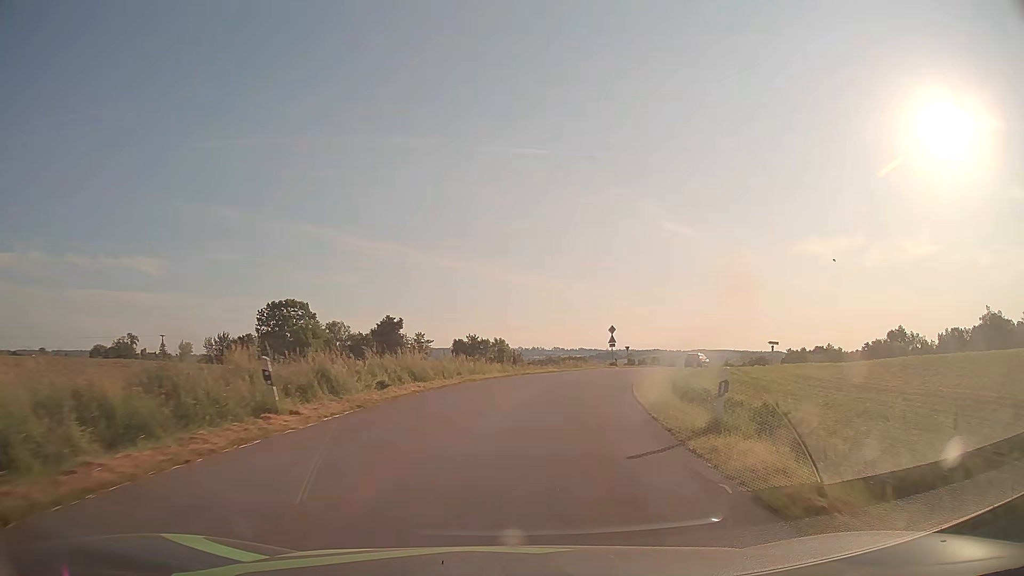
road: tertiary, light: Day
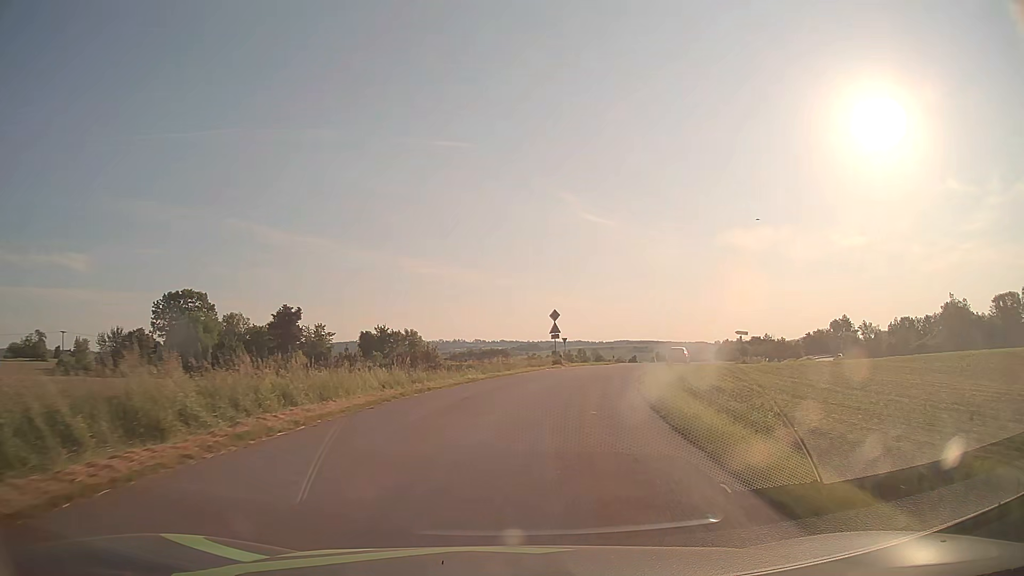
(+0.9, +15.6) m; +7°
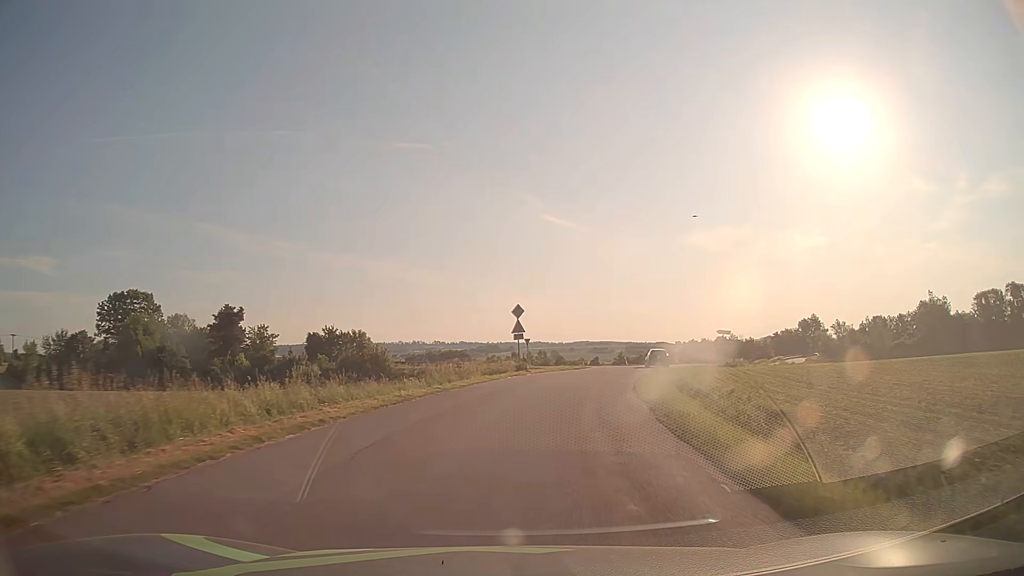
(+0.2, +7.3) m; +3°
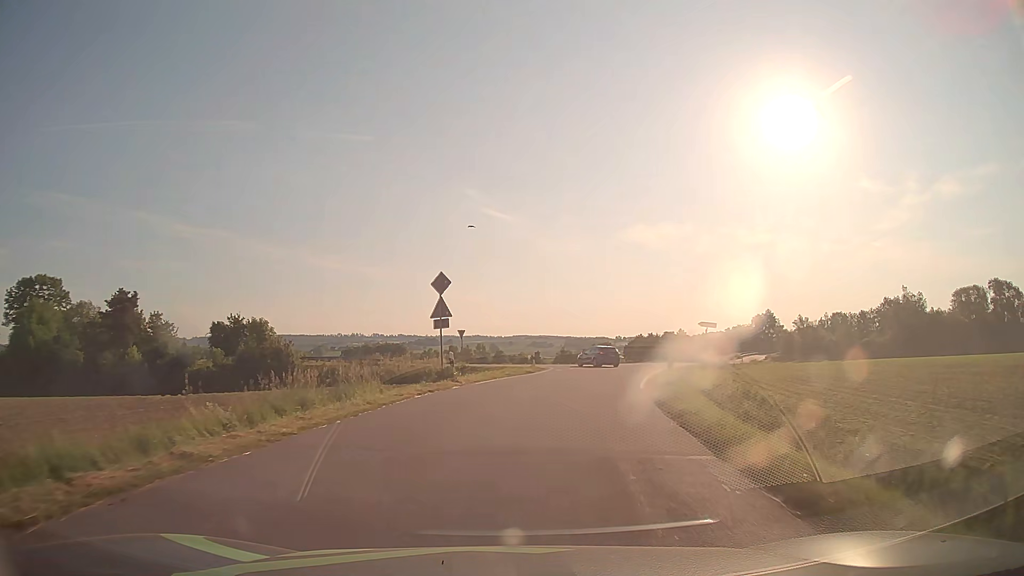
(+0.7, +13.8) m; +5°
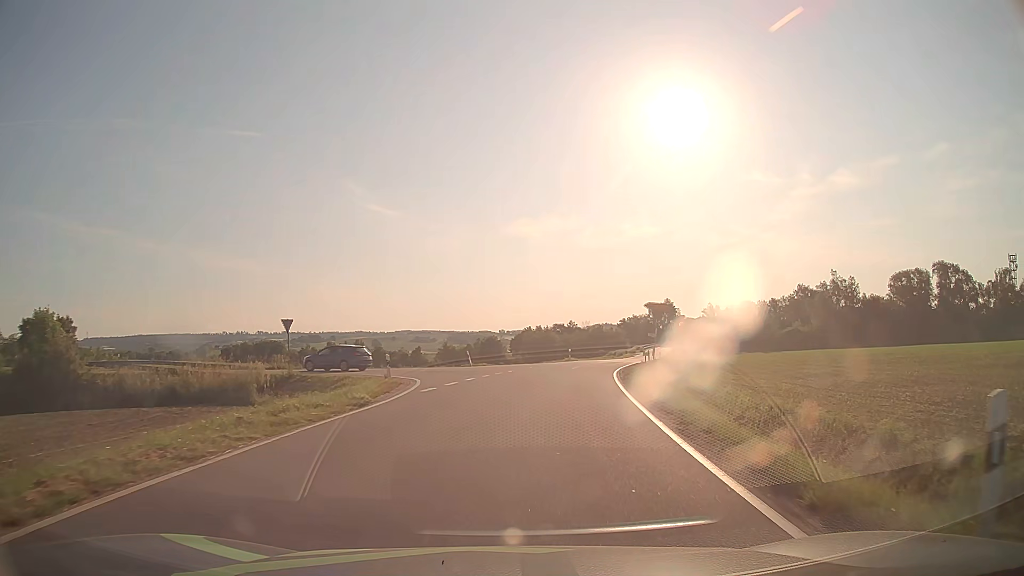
(+1.5, +18.3) m; +10°
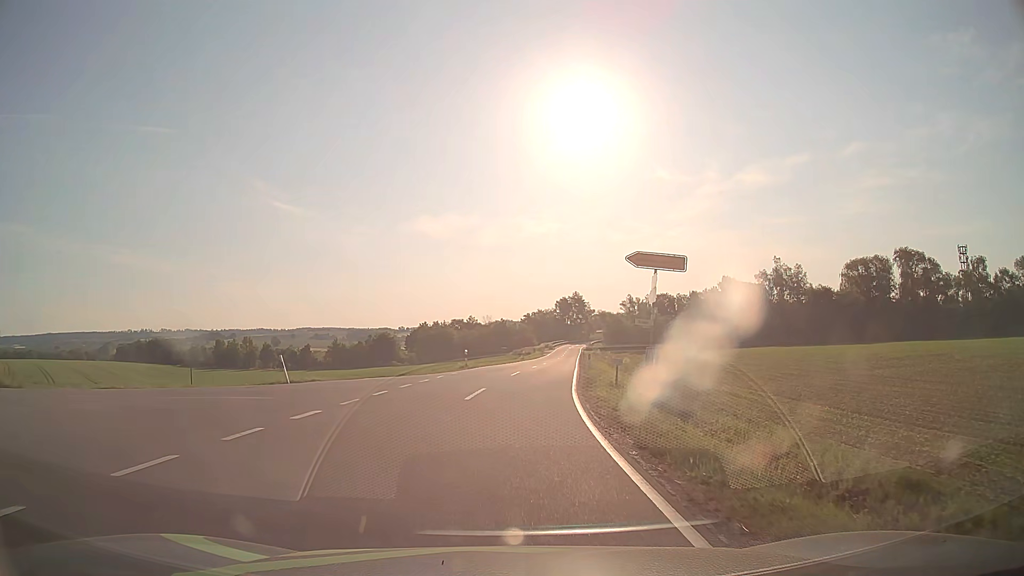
(+1.8, +20.4) m; +8°
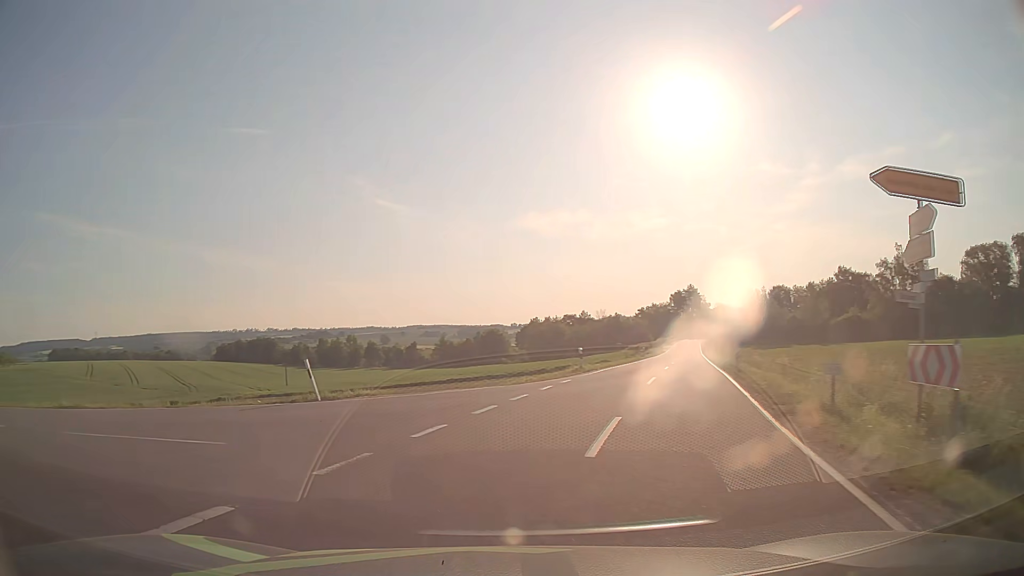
(-0.3, +8.3) m; -10°
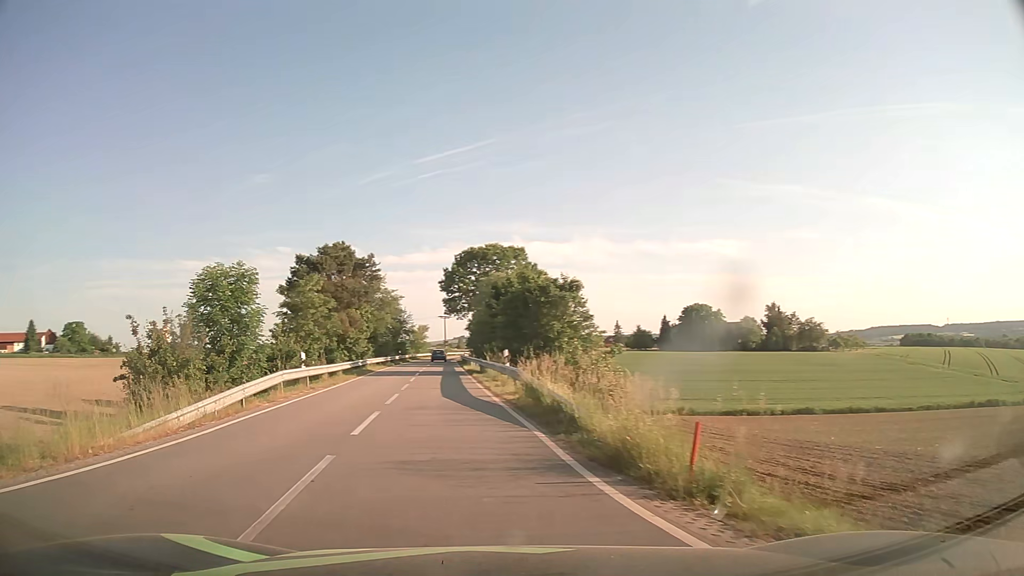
(-9.5, +12.8) m; -75°
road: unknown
(-1, +10) (-2, +20) (-3, +30) (-4, +40) (-5, +50) (-5, +60) (-6, +70) (-7, +80) (-7, +90) (-8, +100) m
